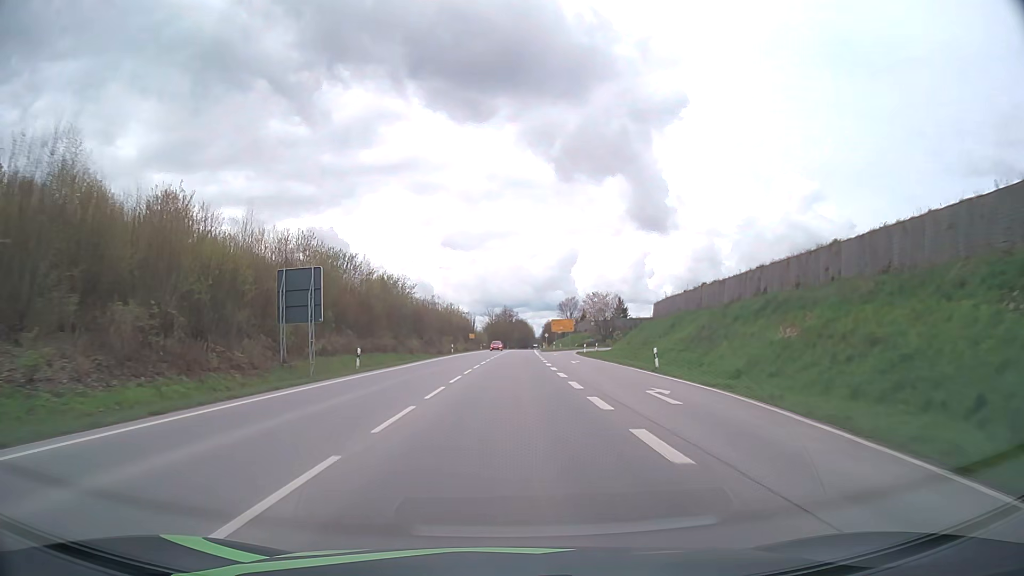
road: primary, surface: asphalt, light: Day
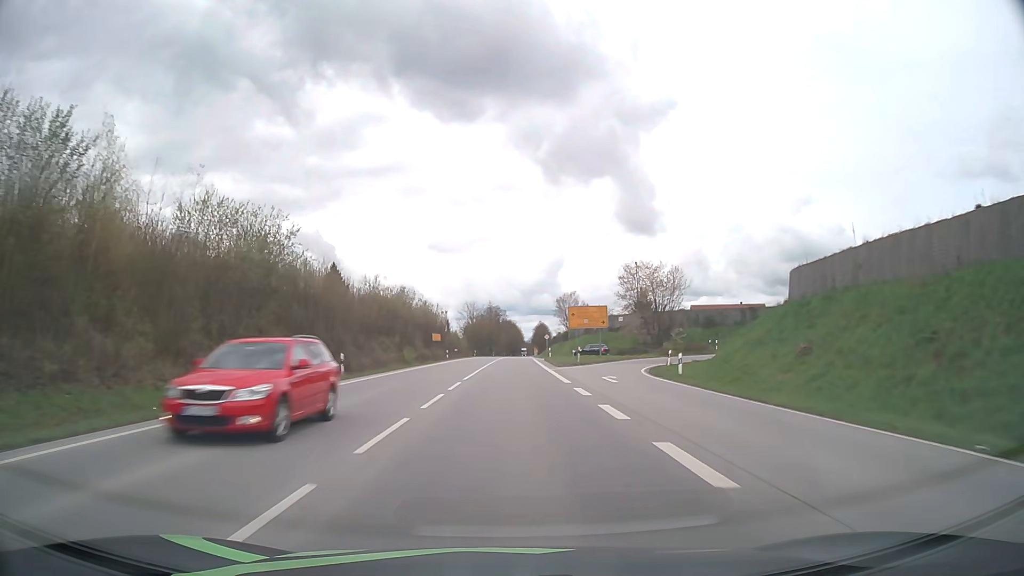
(+0.5, +43.3) m; +1°
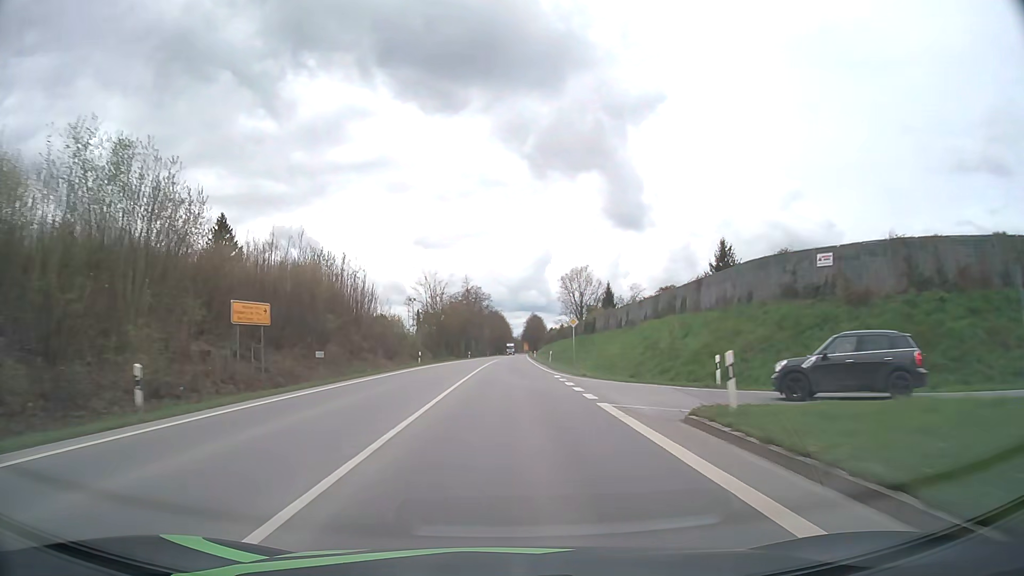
(+0.5, +57.0) m; +1°
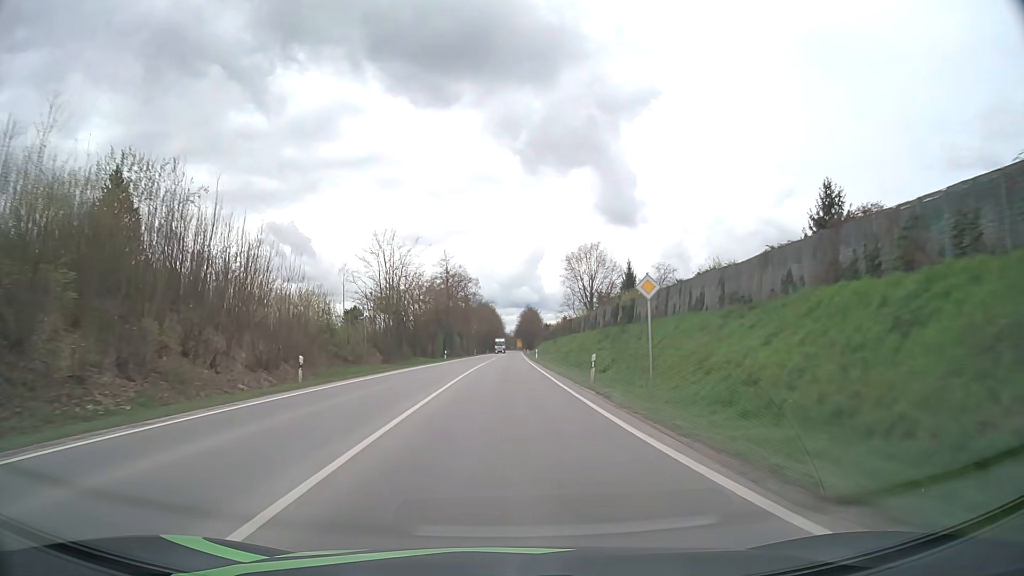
(+0.2, +28.3) m; +1°
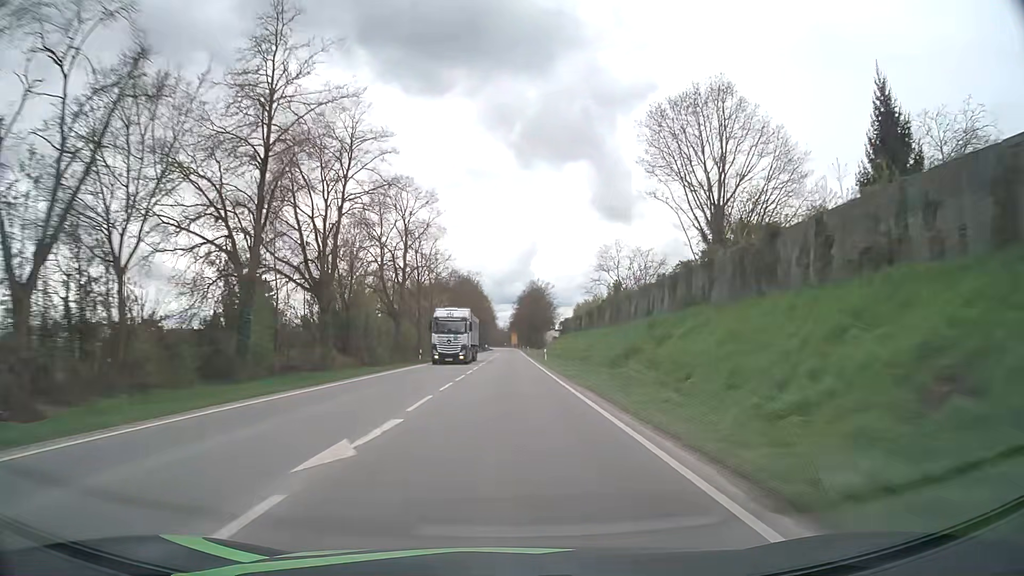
(+0.4, +70.9) m; +1°
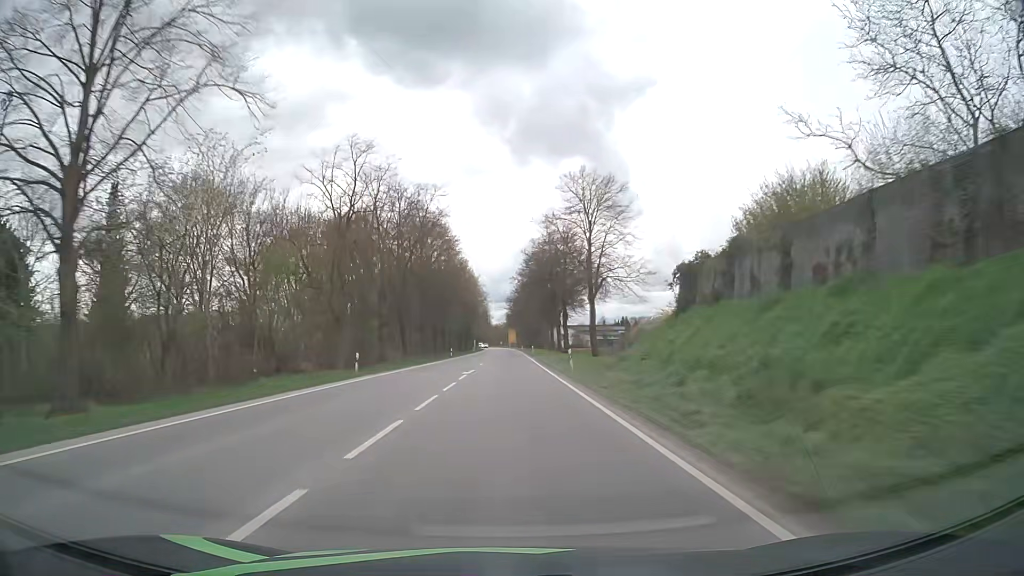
(+0.4, +71.5) m; 0°
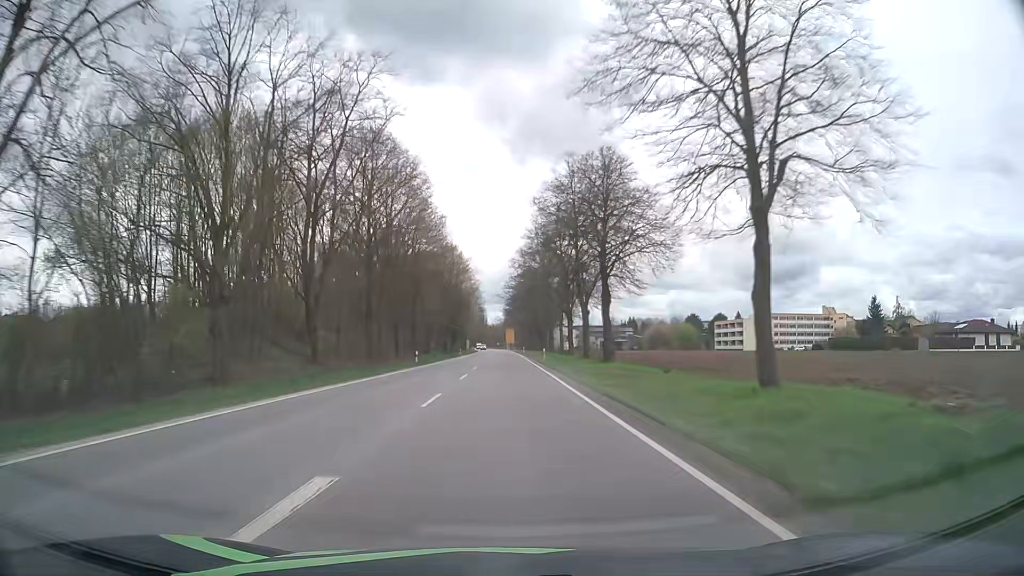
(0.0, +28.8) m; 0°
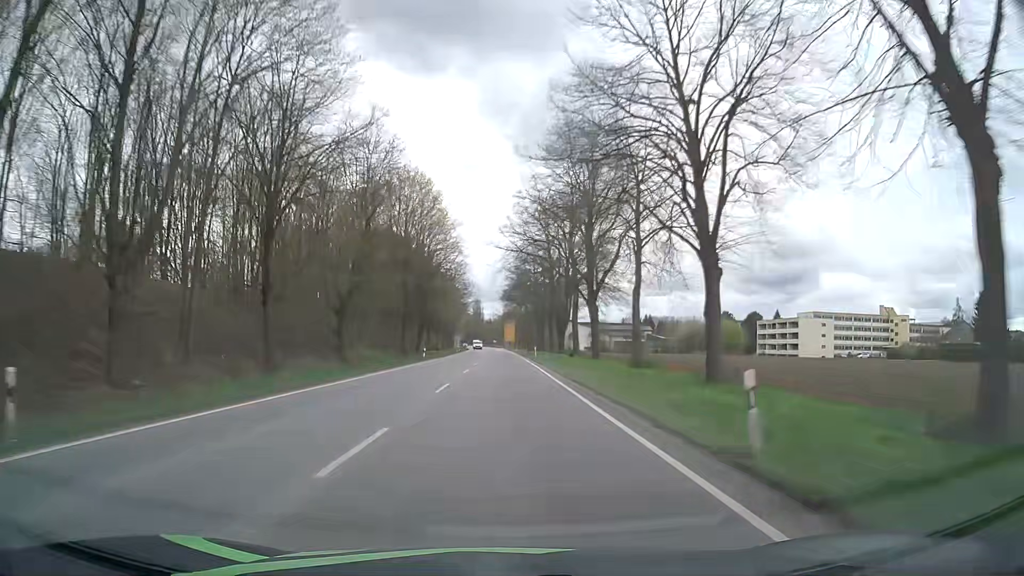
(+0.1, +43.2) m; 0°
(0, +10) (0, +20) (0, +30) (0, +40) (0, +50) (0, +60) (0, +70) (0, +80) (0, +90) (0, +100) m
